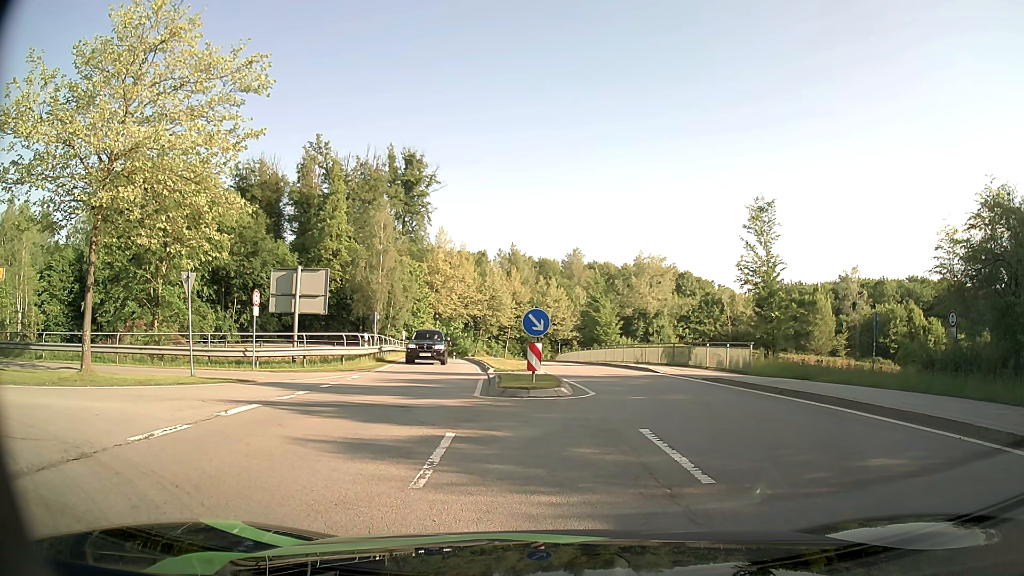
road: secondary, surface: asphalt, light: Day
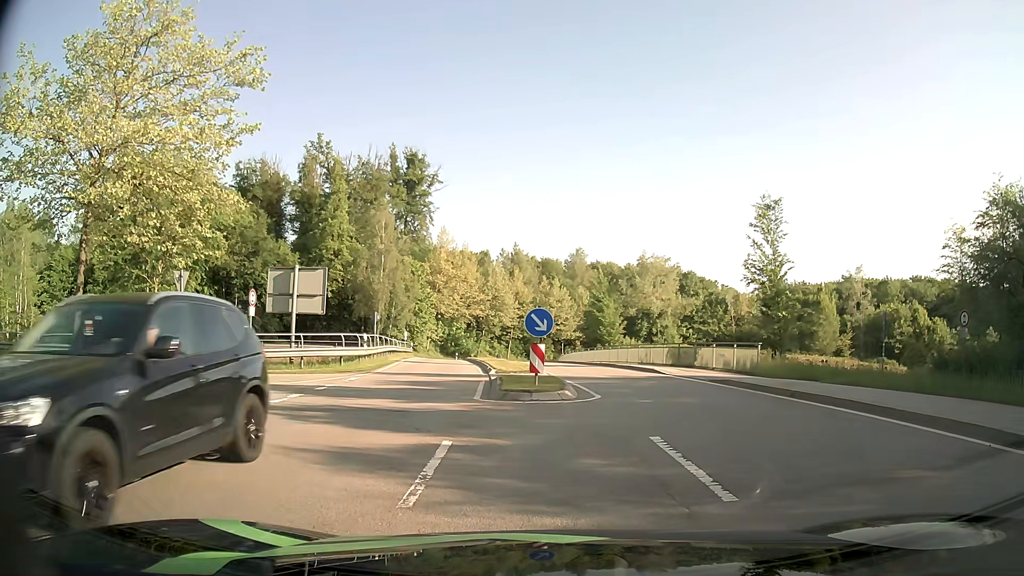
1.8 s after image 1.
(0.0, +0.6) m; 0°
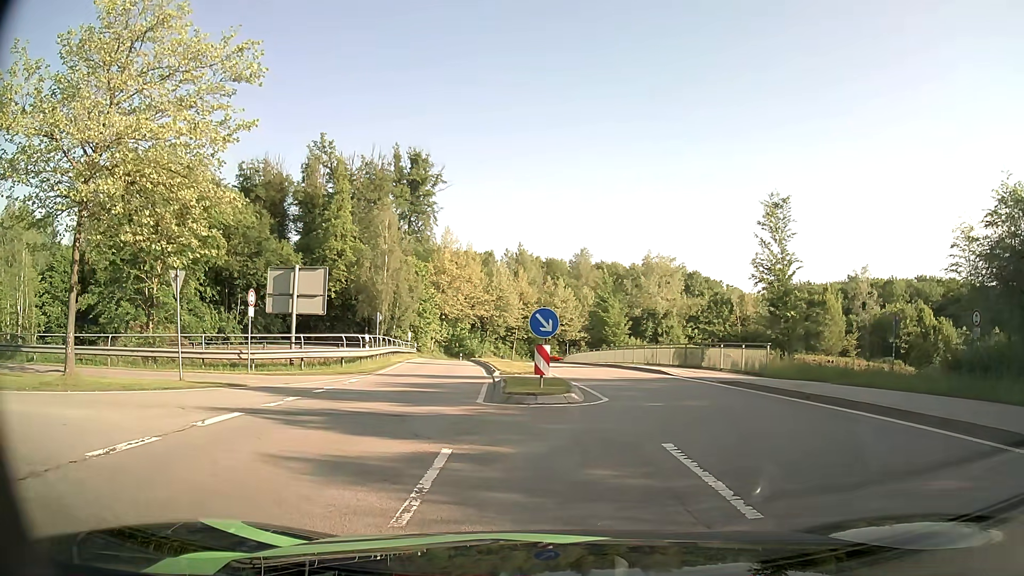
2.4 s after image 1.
(0.0, +0.5) m; 0°
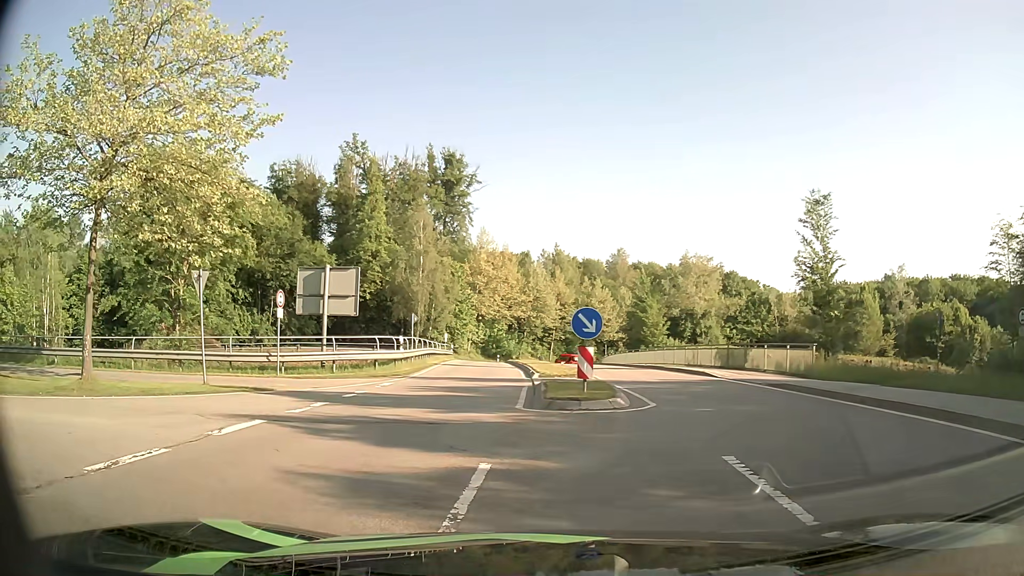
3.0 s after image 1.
(0.0, +0.8) m; -1°
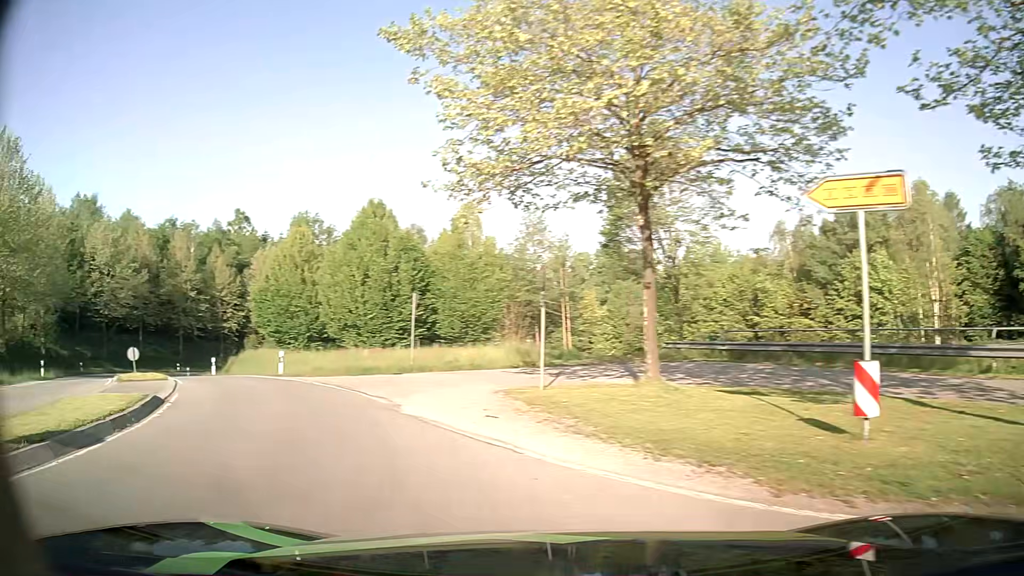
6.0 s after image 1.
(-6.7, +8.4) m; -76°
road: primary_link
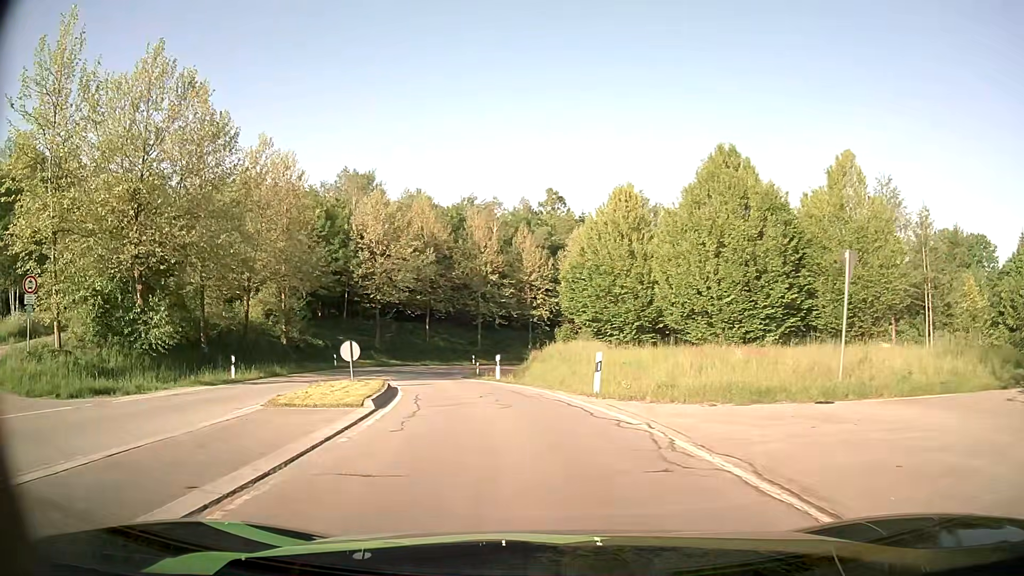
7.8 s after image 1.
(-3.9, +11.3) m; -29°
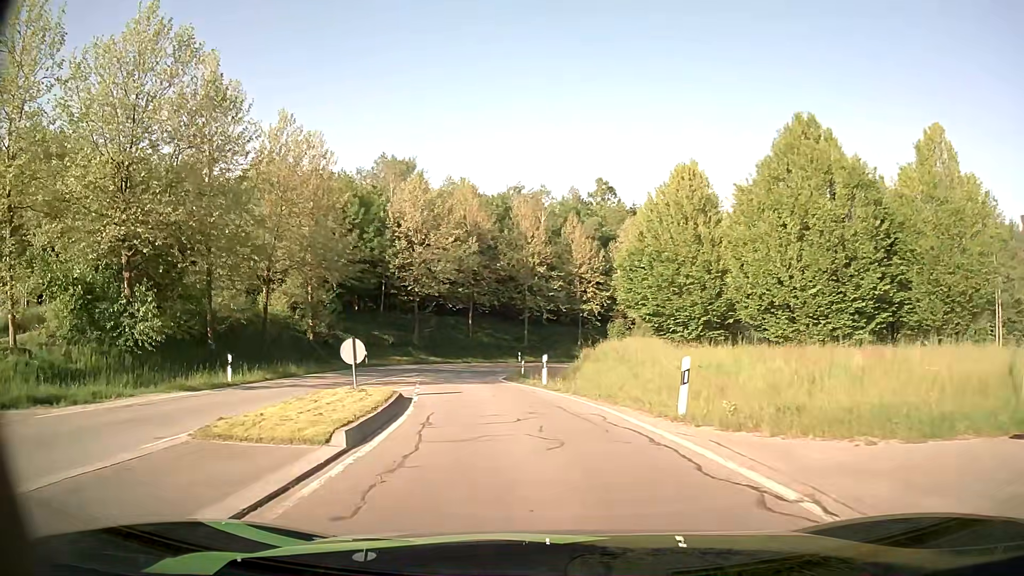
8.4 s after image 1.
(-0.2, +4.7) m; -4°
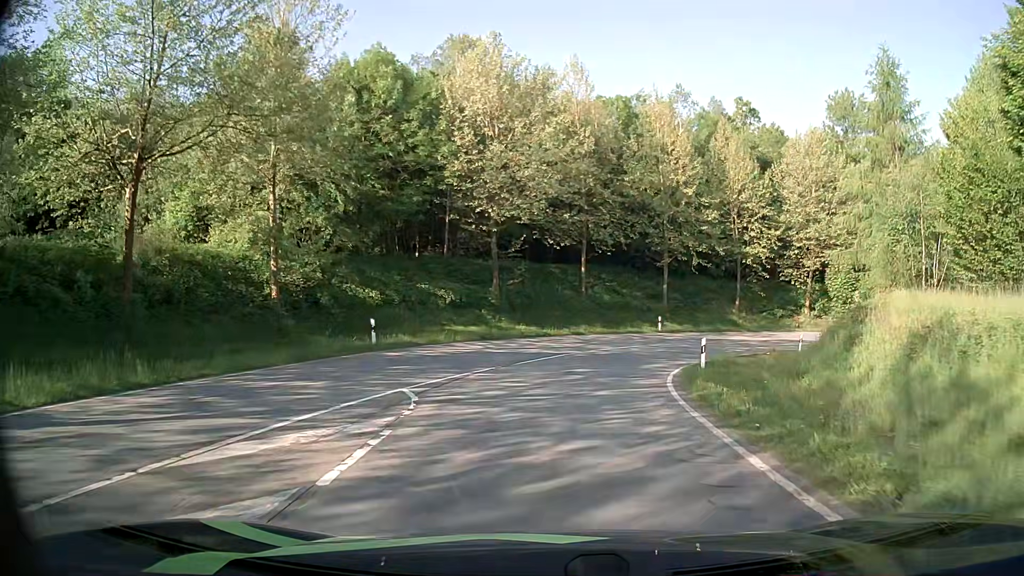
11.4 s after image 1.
(-2.9, +24.8) m; -10°
(0, +10) (+1, +20) (+4, +30) (+9, +38) (+17, +45) (+26, +49) (+35, +51) (+45, +50) (+53, +44) (+56, +34) m
